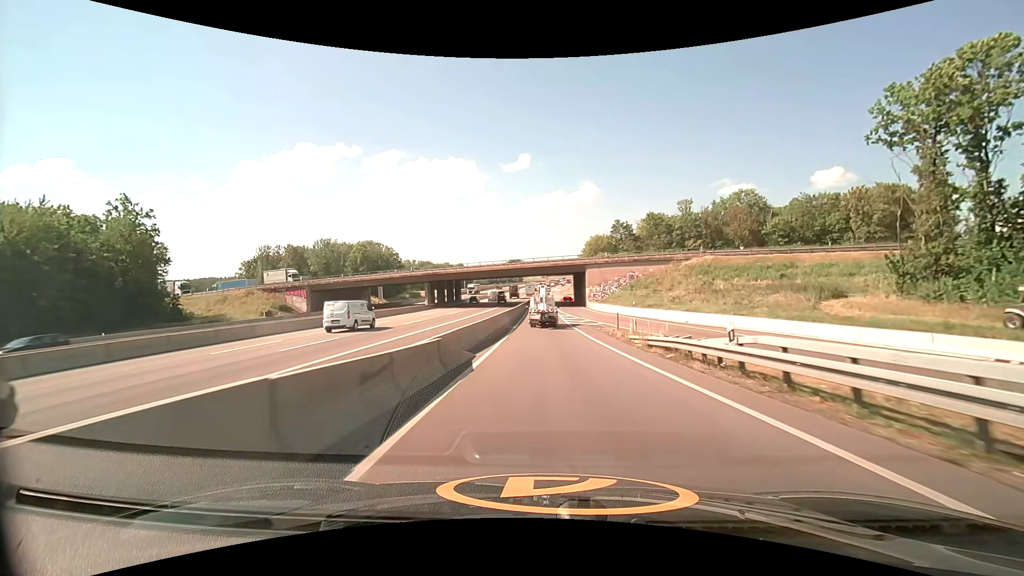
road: motorway_link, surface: asphalt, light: Day
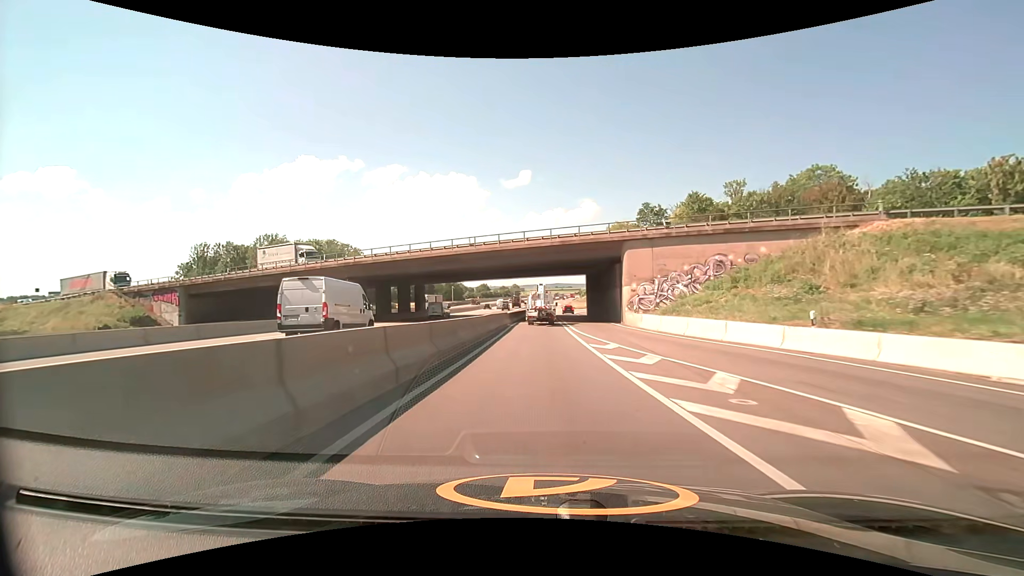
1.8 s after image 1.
(+0.2, +33.7) m; 0°
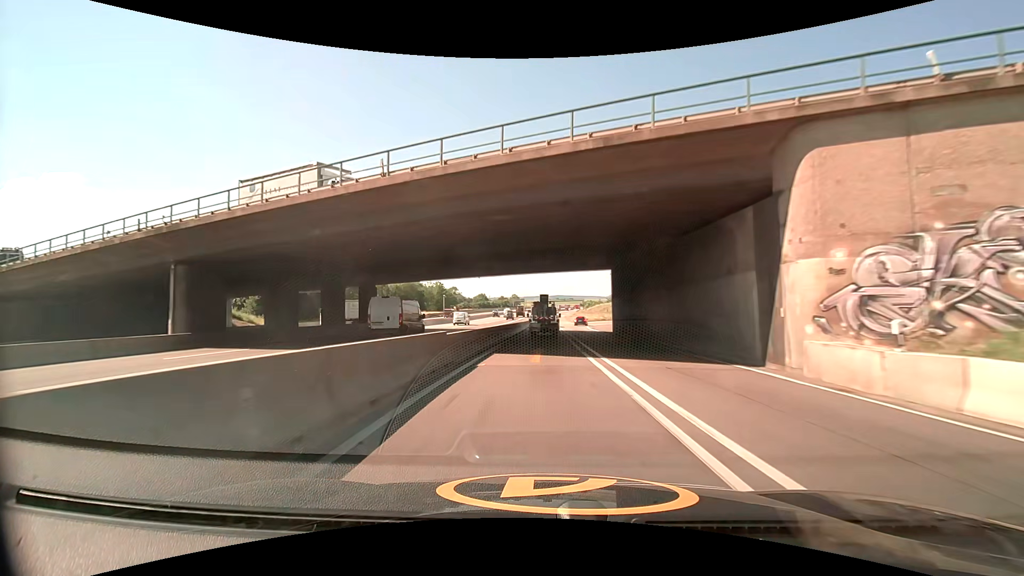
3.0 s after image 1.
(-0.1, +24.2) m; 0°
(0, +10) (0, +20) (0, +30) (+1, +40) (+1, +50) (+1, +60) (+2, +70) (+2, +80) (+2, +90) (+2, +100) m
